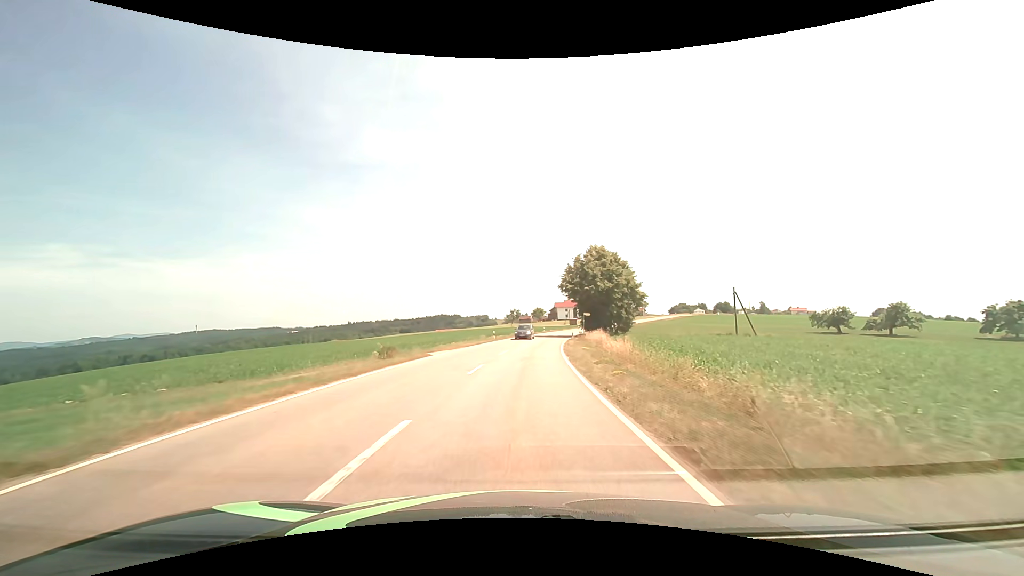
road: tertiary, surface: asphalt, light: Day
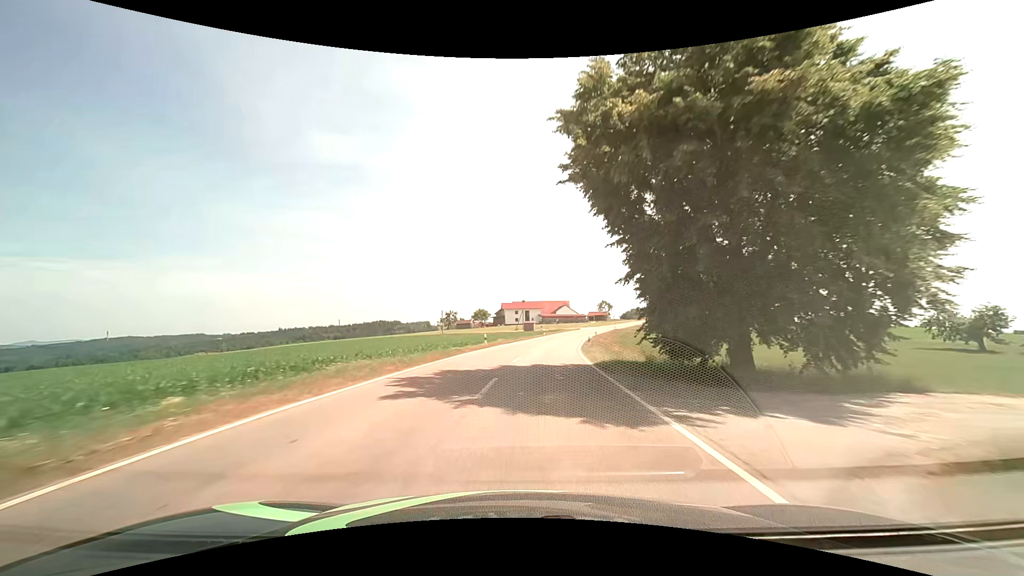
(+2.9, +52.4) m; +6°
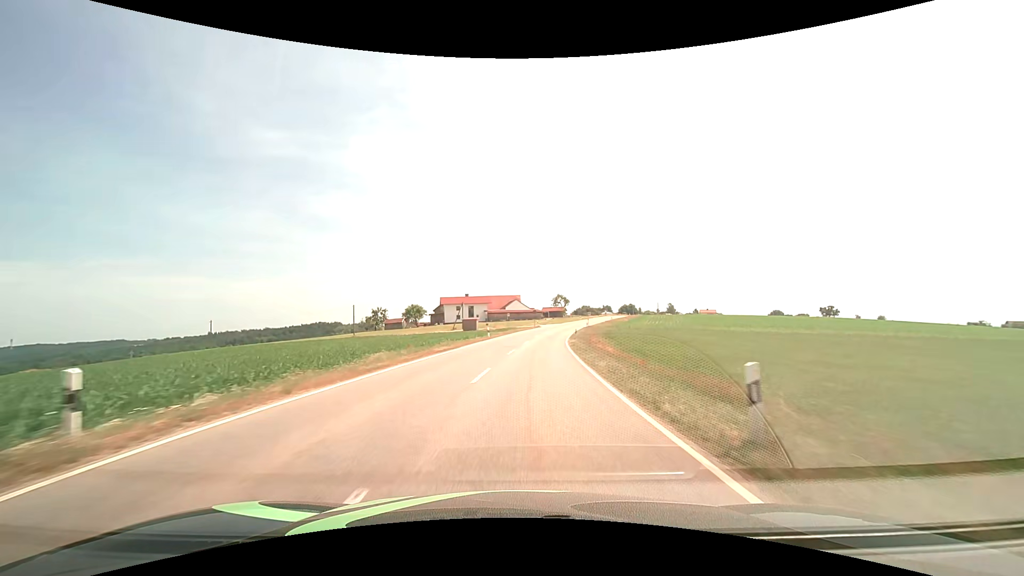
(+2.1, +32.0) m; +7°
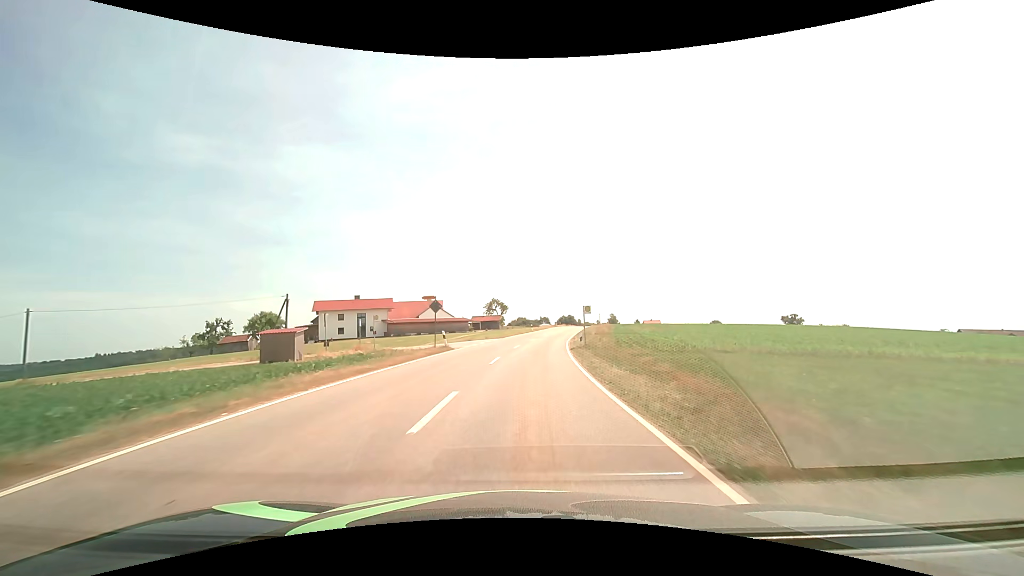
(+3.3, +52.1) m; +8°
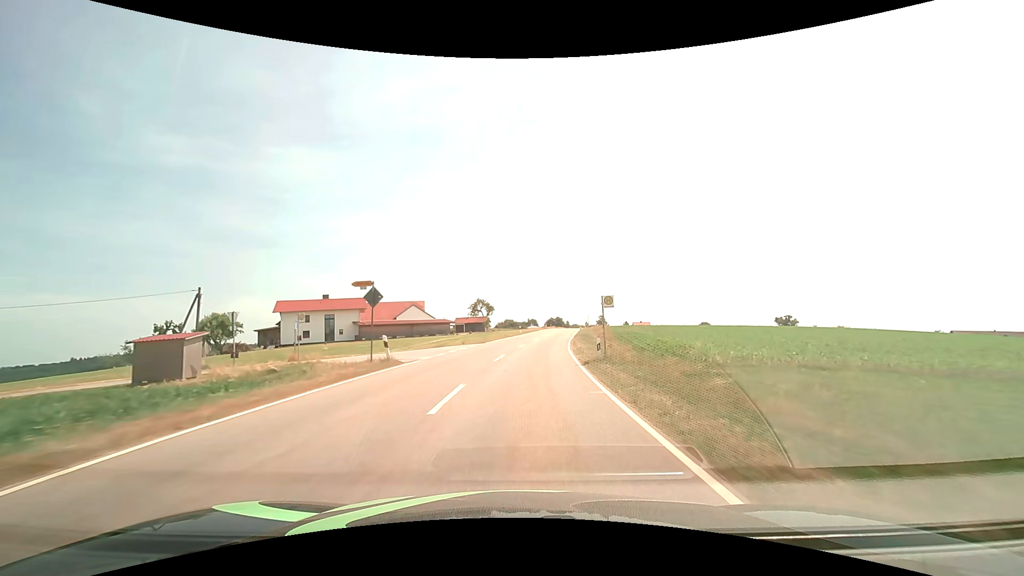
(+0.1, +10.3) m; +1°
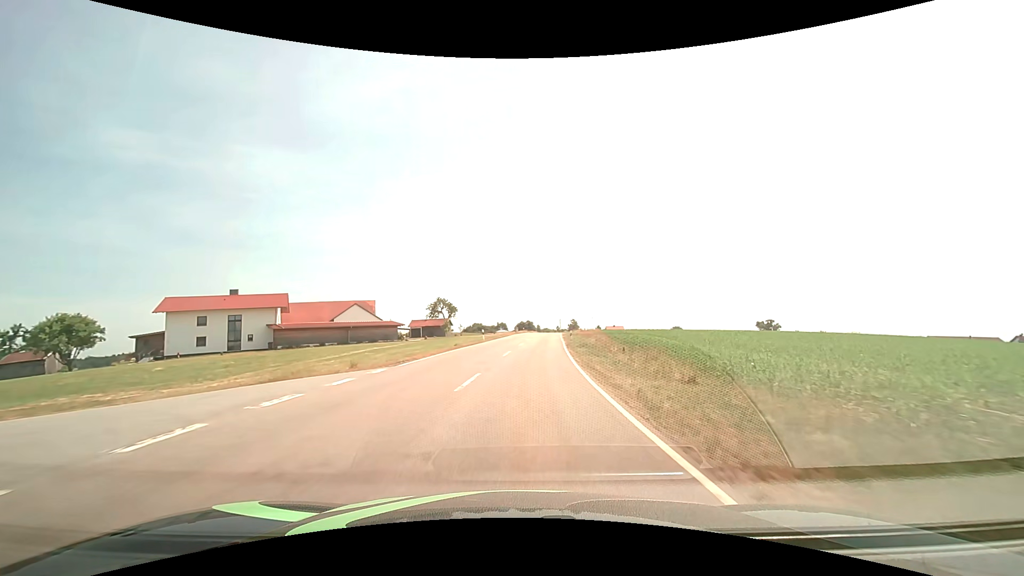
(+0.6, +20.5) m; +3°
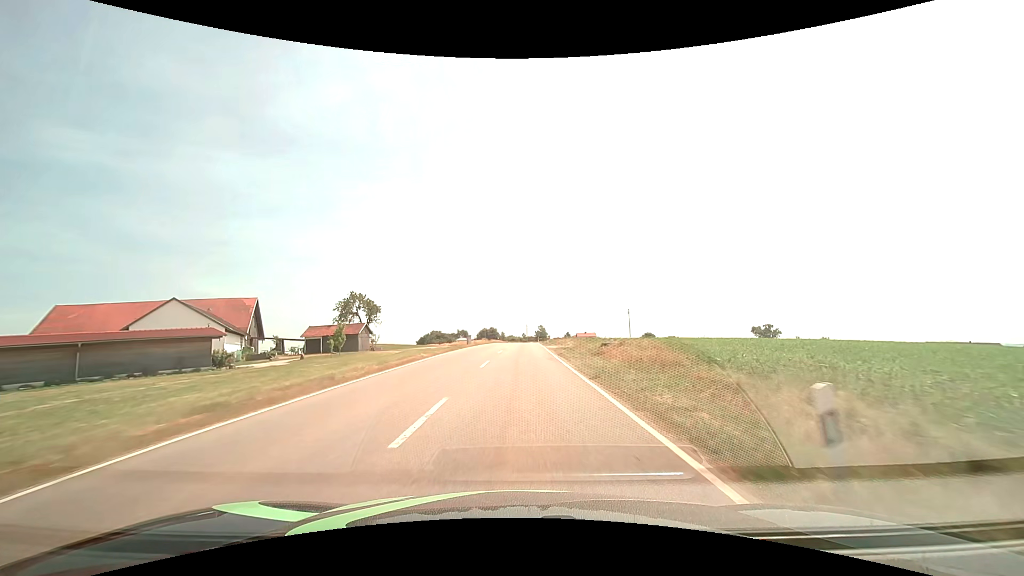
(+2.1, +40.4) m; +4°
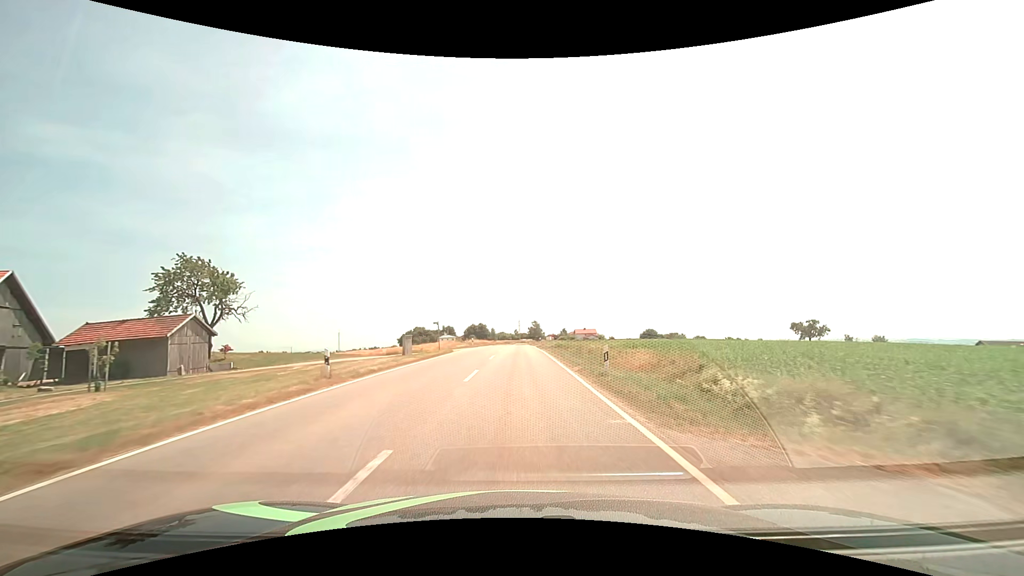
(+0.5, +40.4) m; +1°
(0, +10) (0, +20) (0, +30) (0, +40) (0, +50) (0, +60) (0, +70) (0, +80) (0, +90) (0, +100) m
